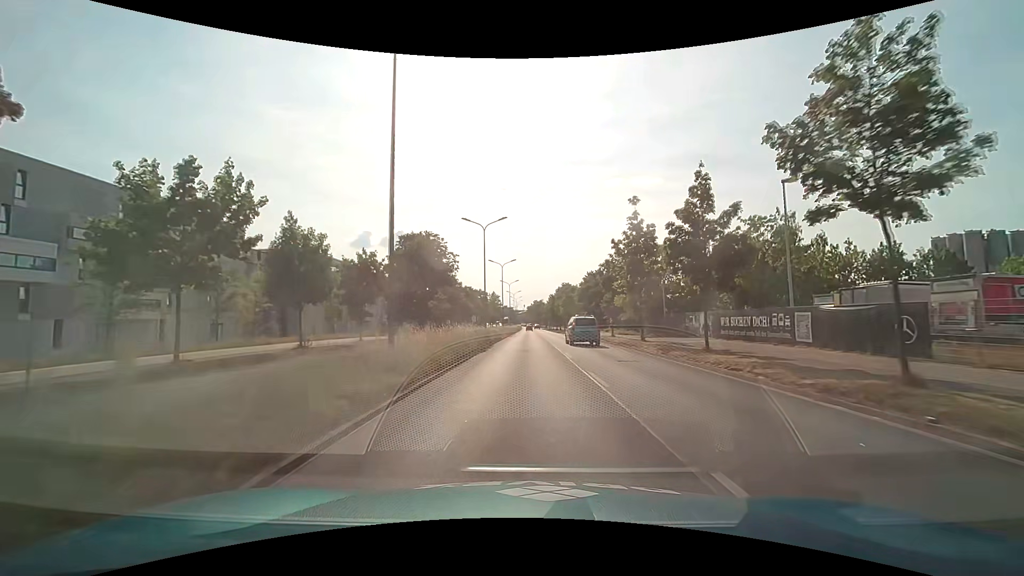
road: primary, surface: asphalt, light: Day
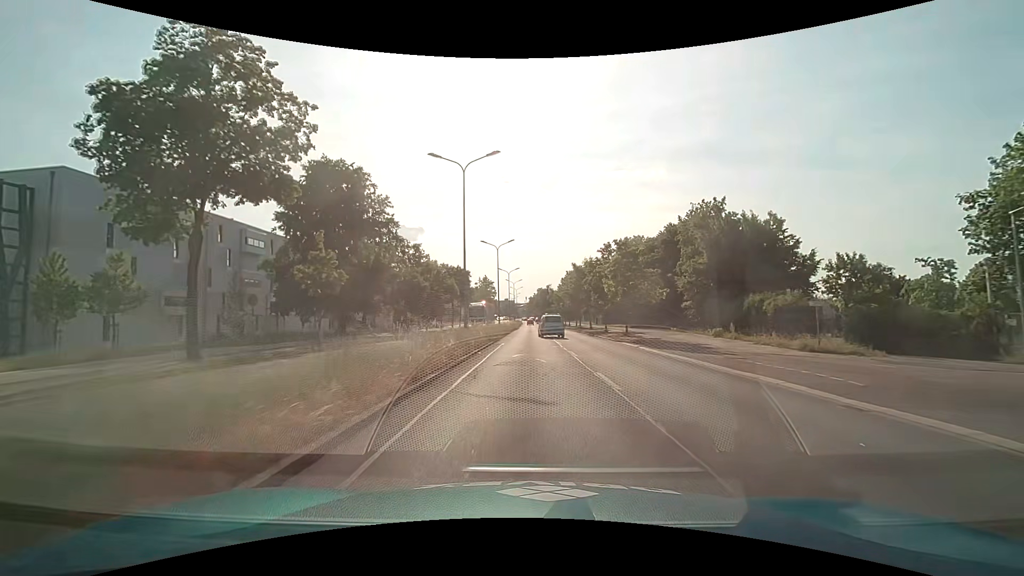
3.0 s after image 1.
(-0.3, +45.8) m; -1°
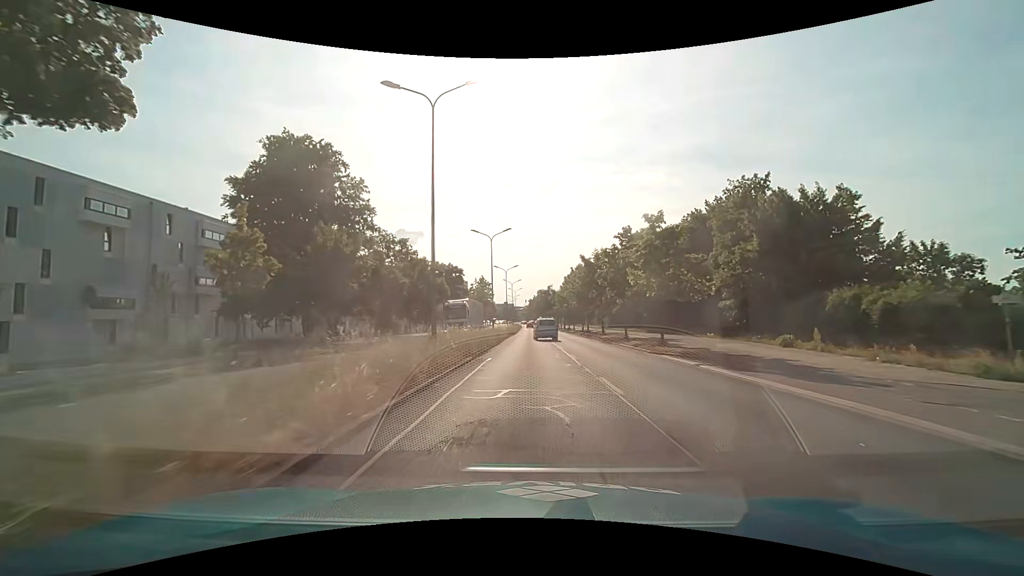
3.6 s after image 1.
(0.0, +9.2) m; 0°
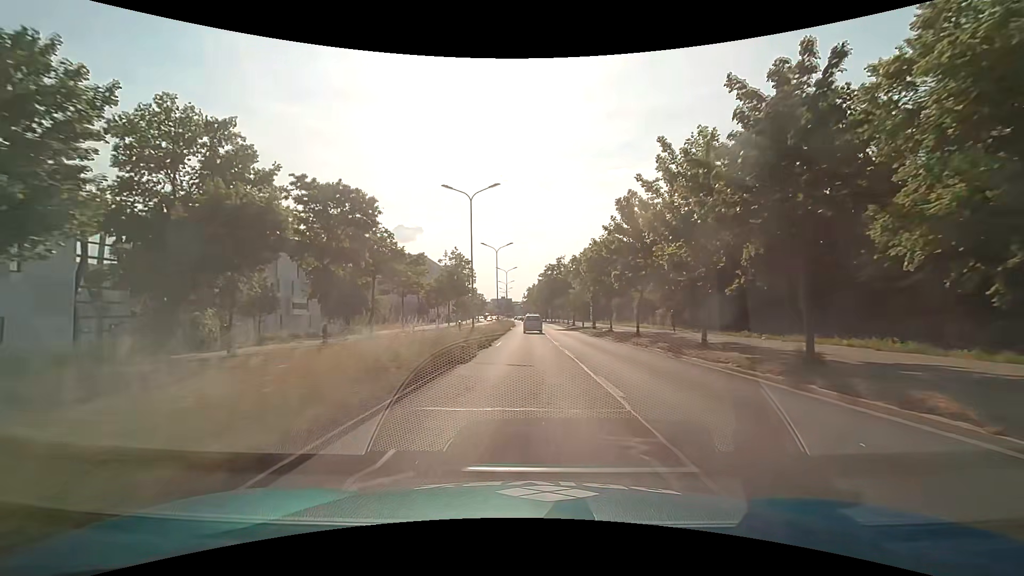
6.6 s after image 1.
(+0.1, +45.9) m; 0°
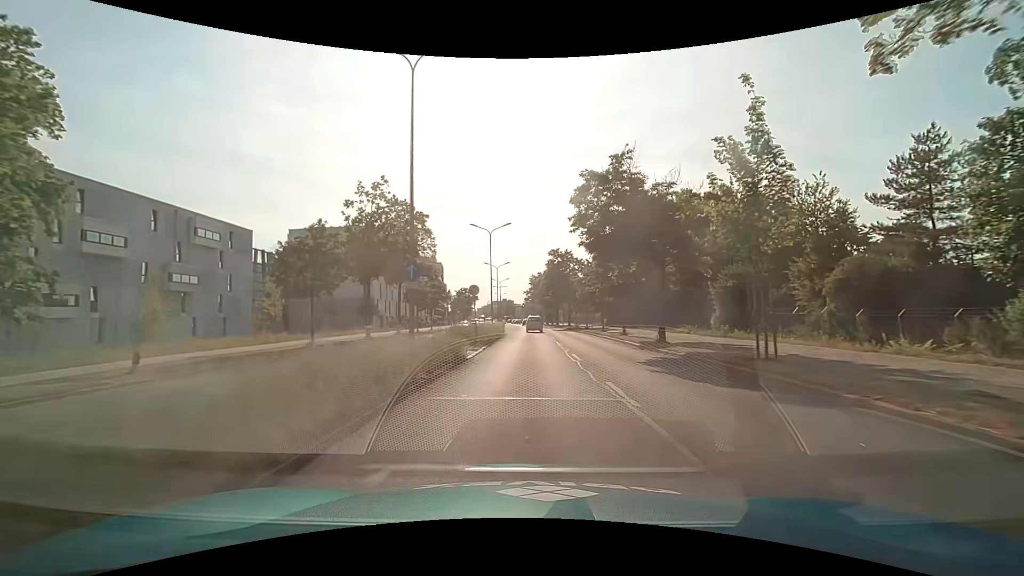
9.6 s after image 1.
(-0.3, +45.9) m; 0°
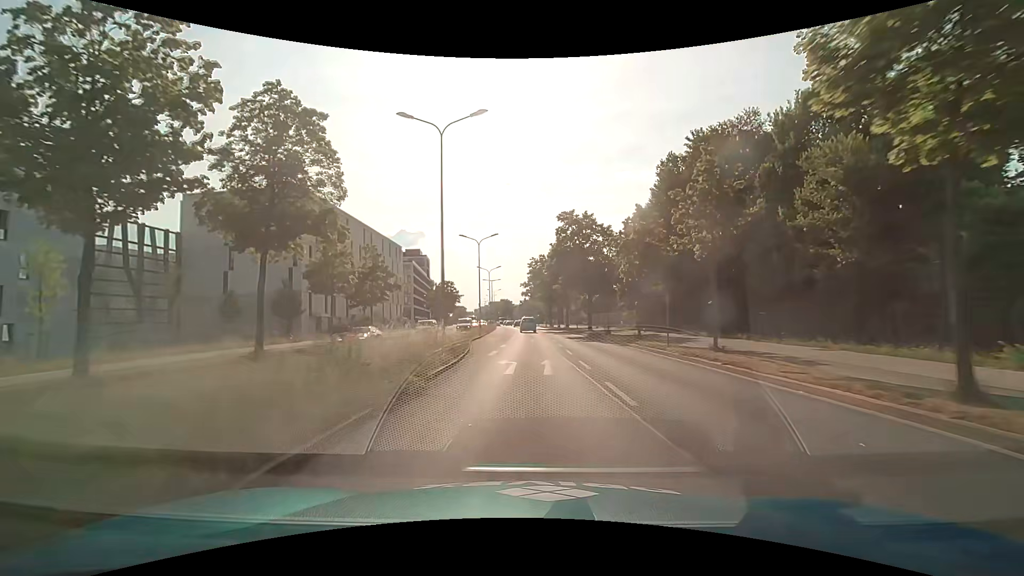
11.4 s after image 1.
(-0.1, +27.4) m; 0°
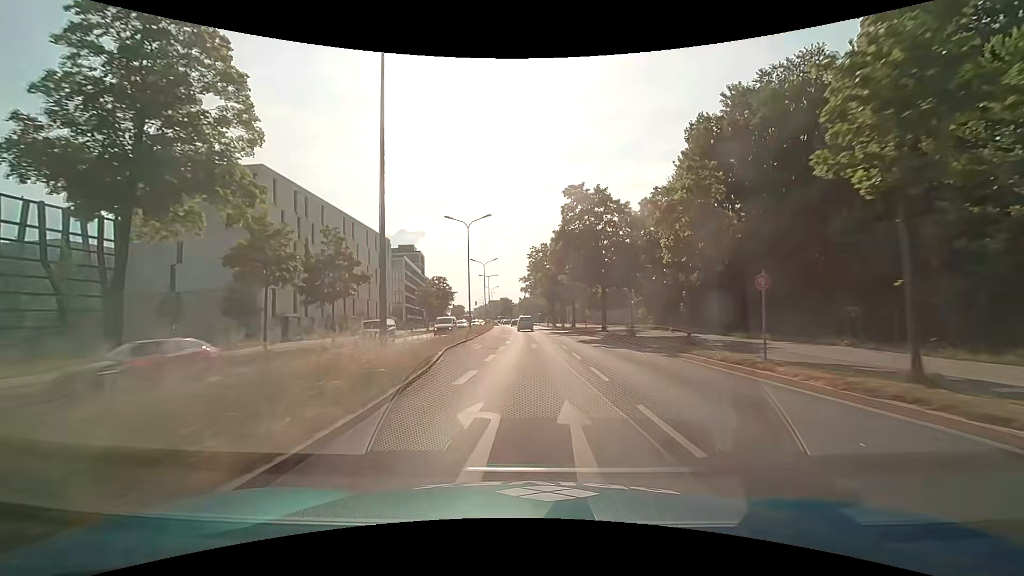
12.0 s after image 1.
(0.0, +9.1) m; 0°
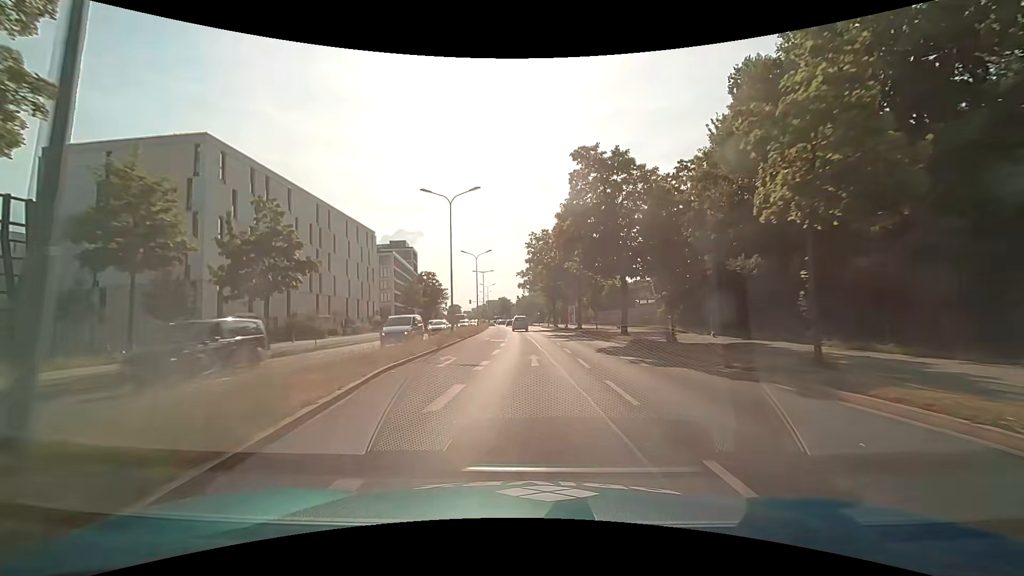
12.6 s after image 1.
(0.0, +9.1) m; 0°
(0, +10) (0, +20) (0, +30) (0, +40) (0, +50) (-1, +60) (-1, +70) (-1, +80) (-2, +90) (-3, +100) m
